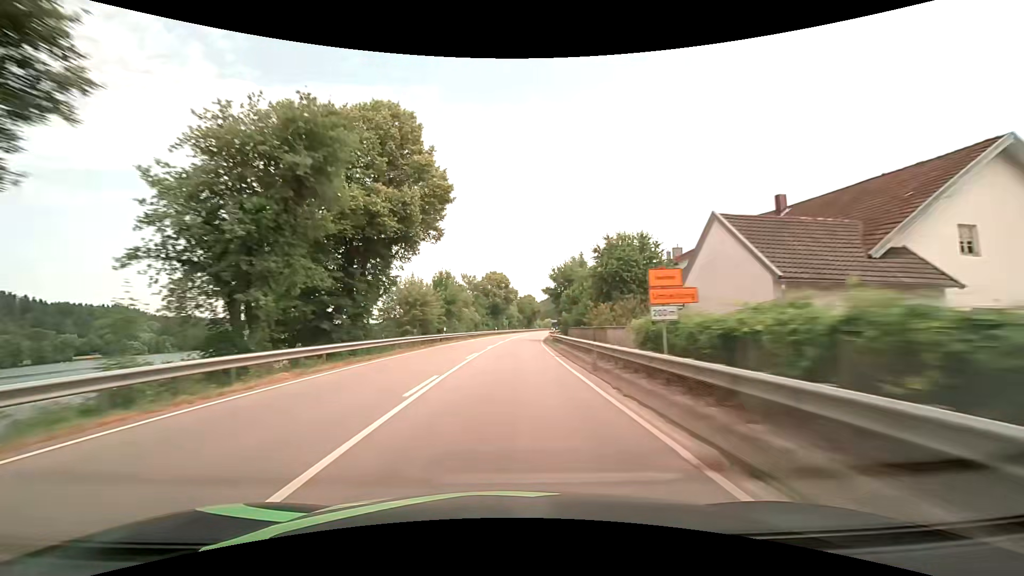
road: primary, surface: asphalt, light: Day
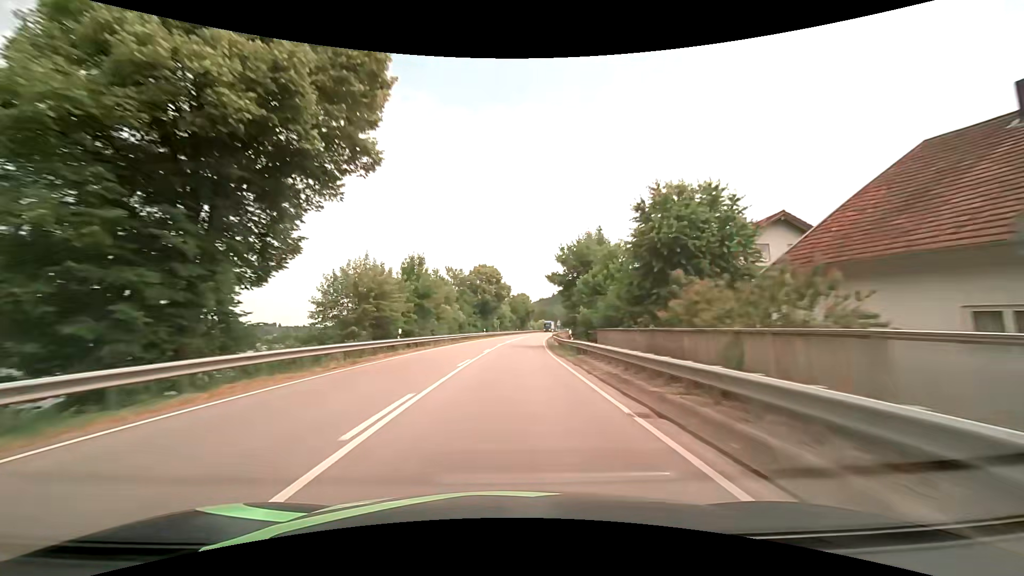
(-0.1, +15.9) m; 0°
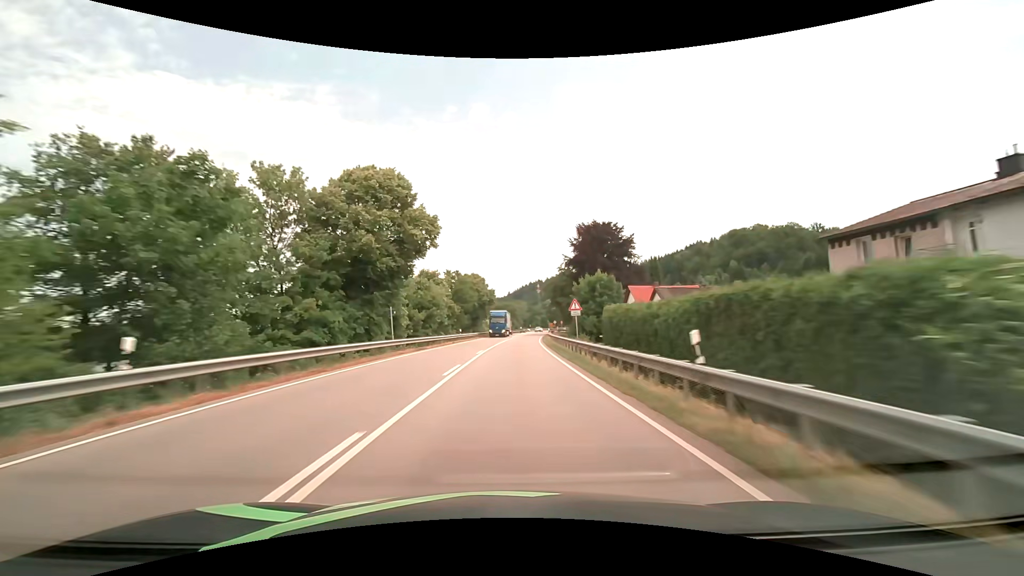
(+2.5, +63.3) m; +5°
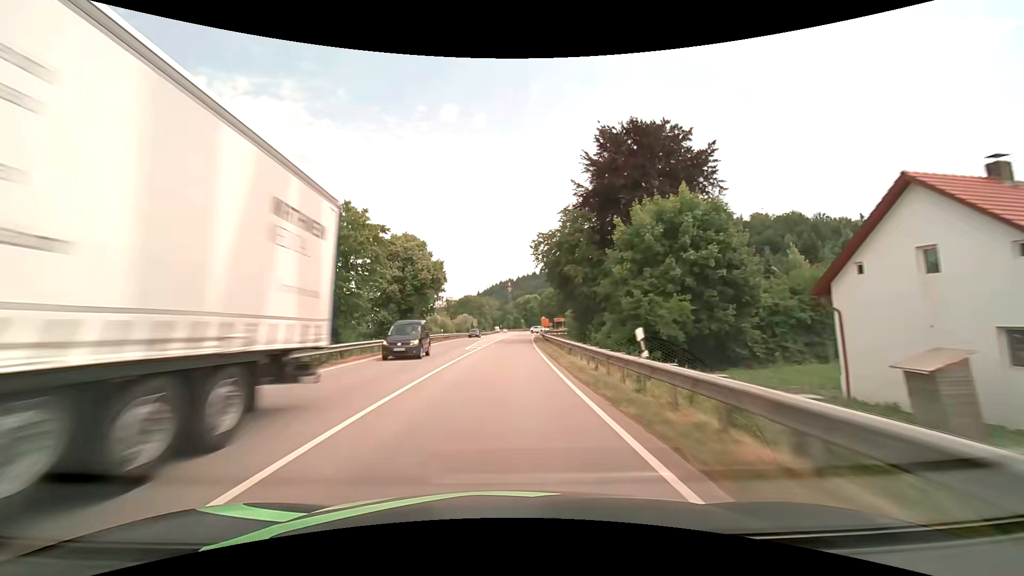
(+1.7, +47.5) m; +4°
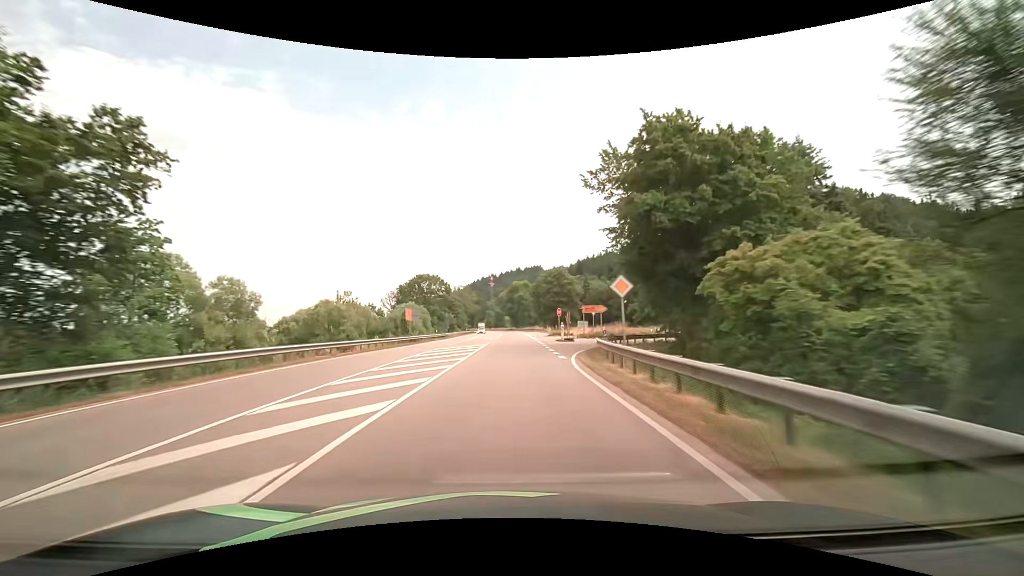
(+1.2, +60.5) m; +2°
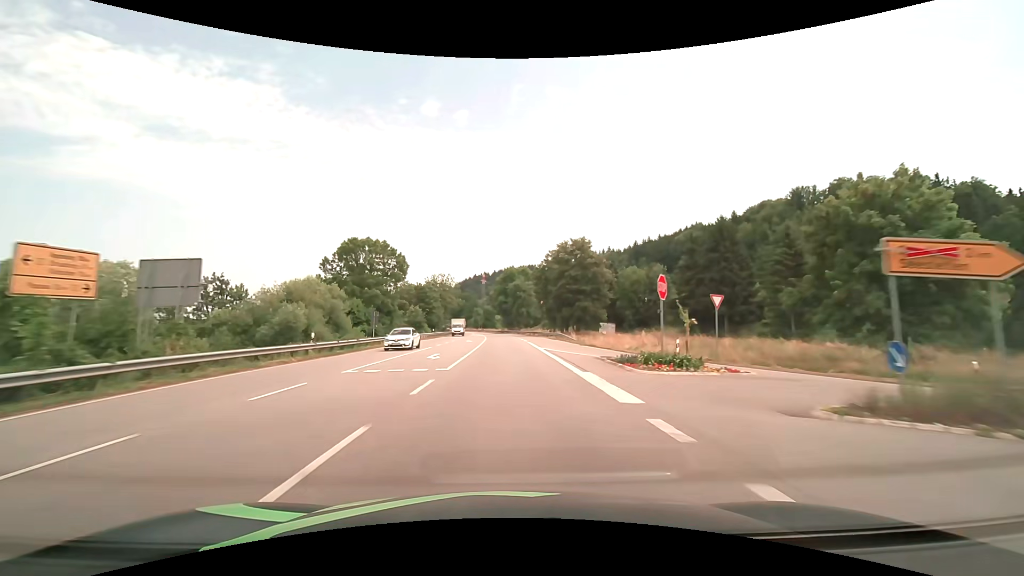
(+0.3, +41.1) m; +1°
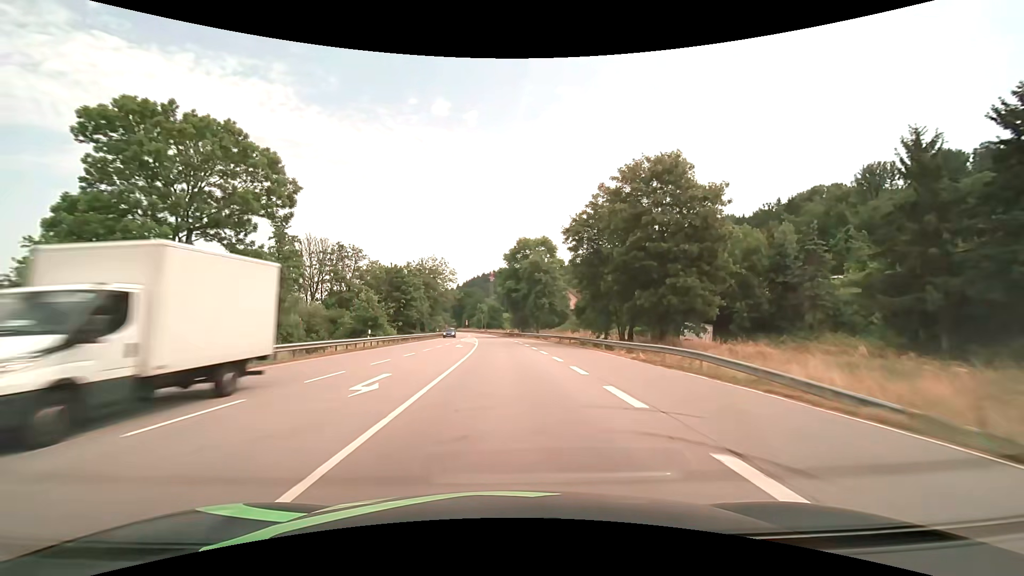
(-0.1, +38.6) m; -1°
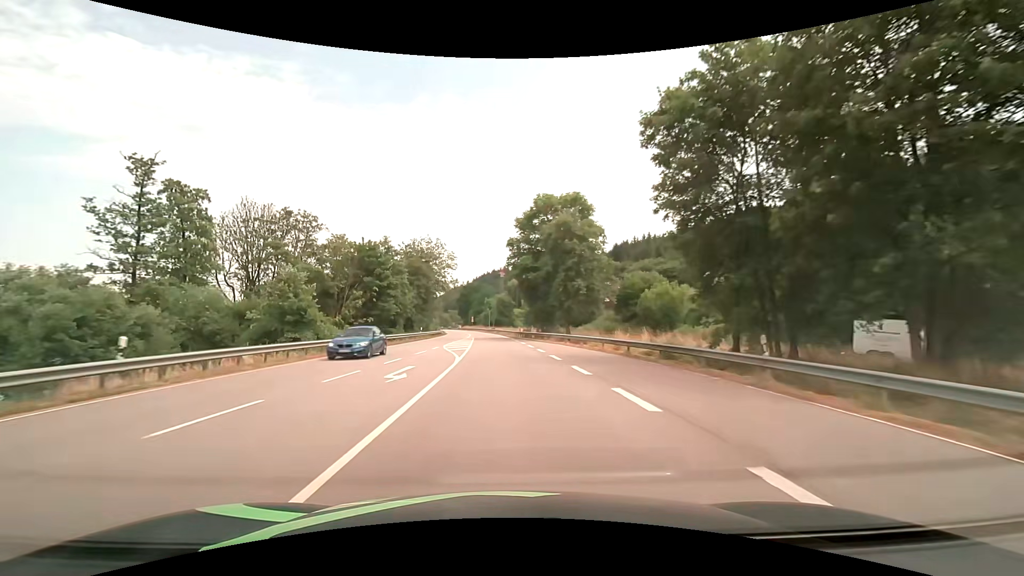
(-0.2, +24.4) m; -1°
(0, +10) (0, +20) (-1, +30) (-1, +40) (-2, +50) (-2, +60) (-3, +70) (-4, +80) (-5, +90) (-6, +100) m
